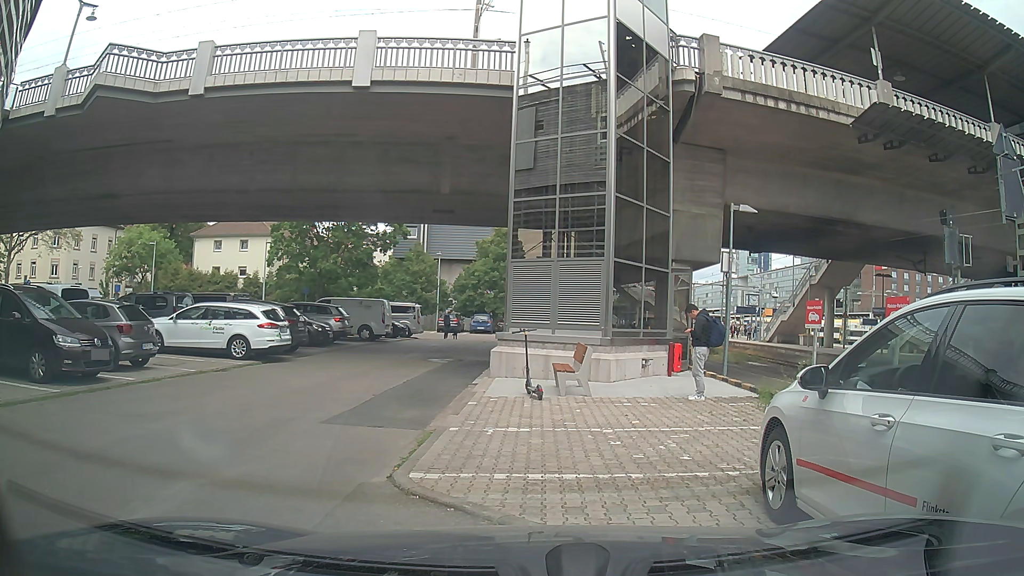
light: Day
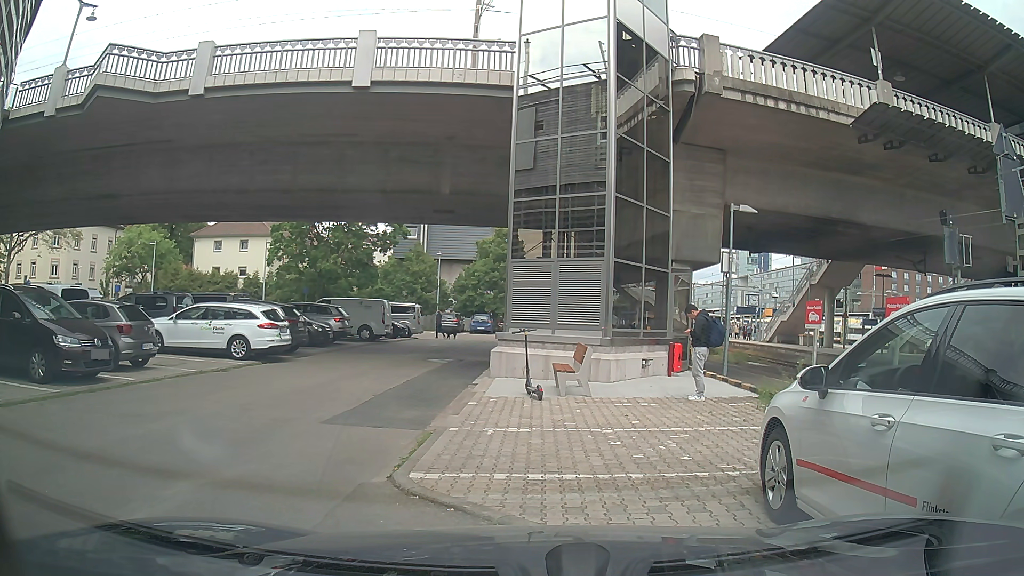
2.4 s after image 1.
(0.0, 0.0) m; 0°
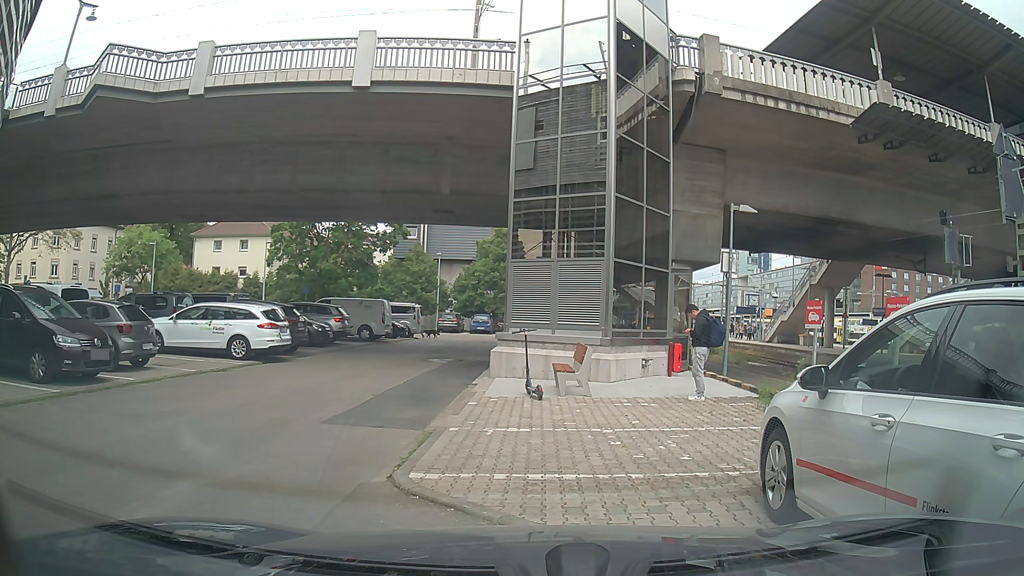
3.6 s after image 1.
(0.0, 0.0) m; 0°
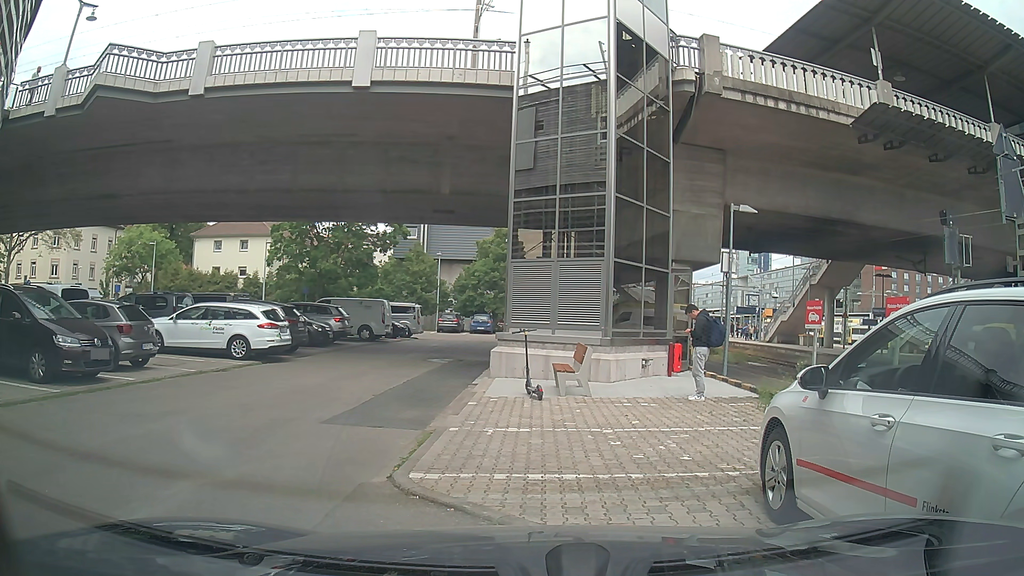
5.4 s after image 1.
(0.0, 0.0) m; 0°
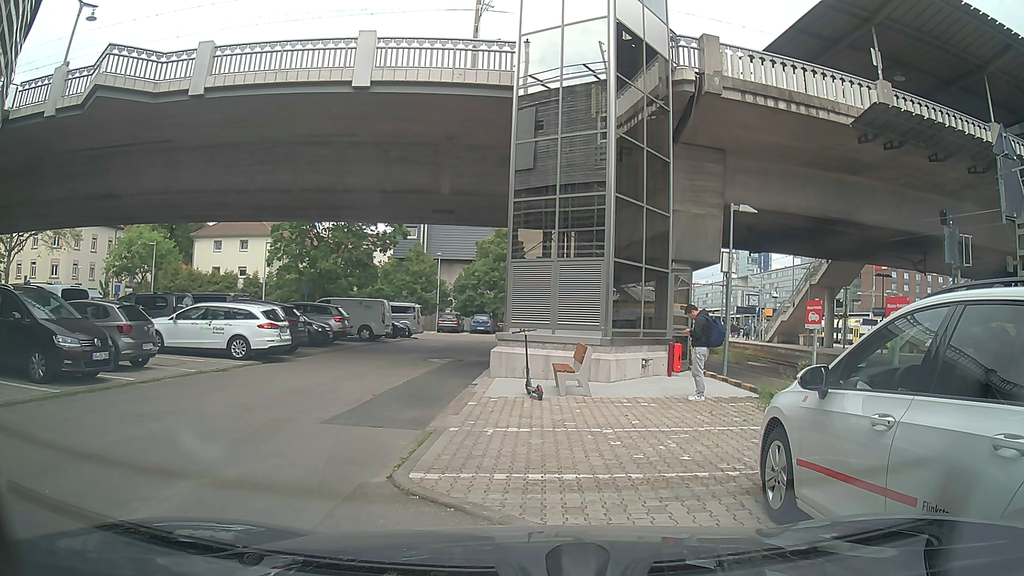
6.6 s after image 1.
(0.0, 0.0) m; 0°
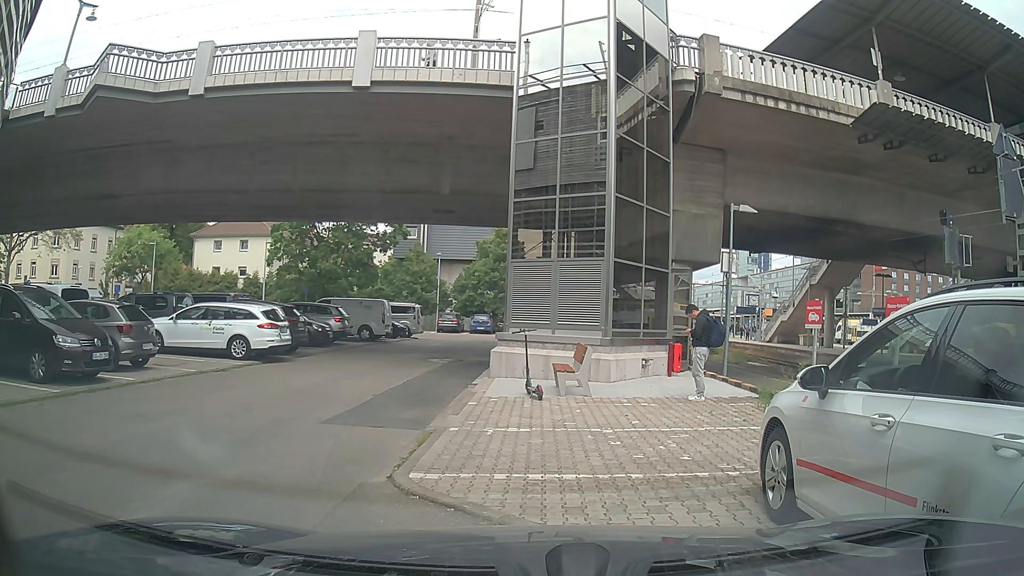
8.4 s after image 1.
(0.0, 0.0) m; 0°
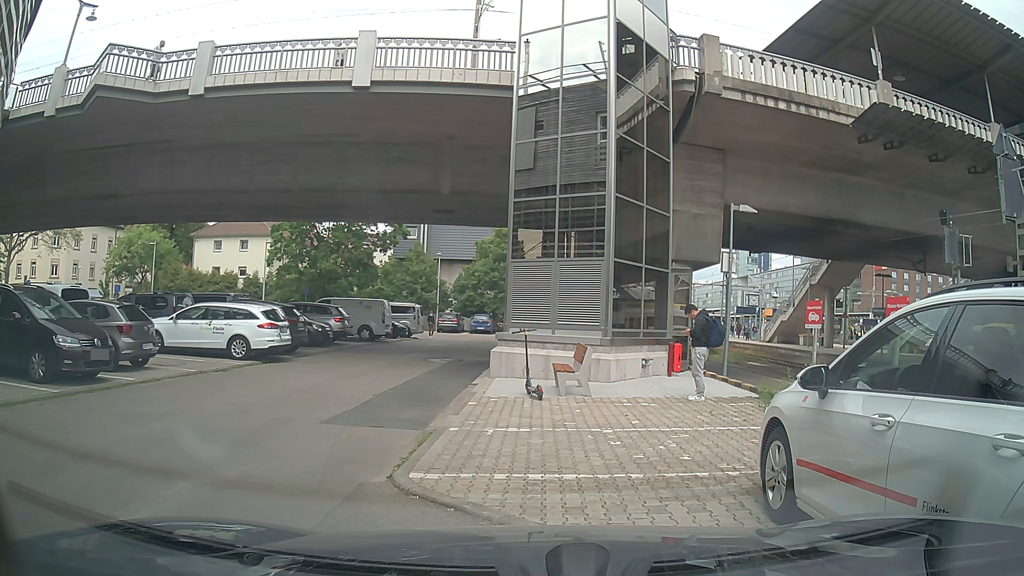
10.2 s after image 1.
(0.0, 0.0) m; 0°
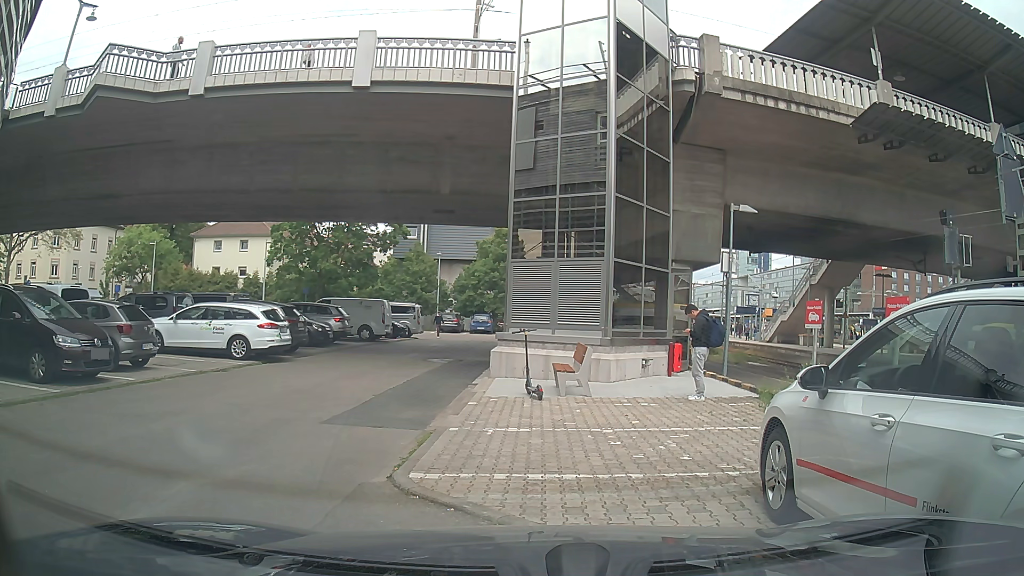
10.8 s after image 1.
(0.0, 0.0) m; 0°
